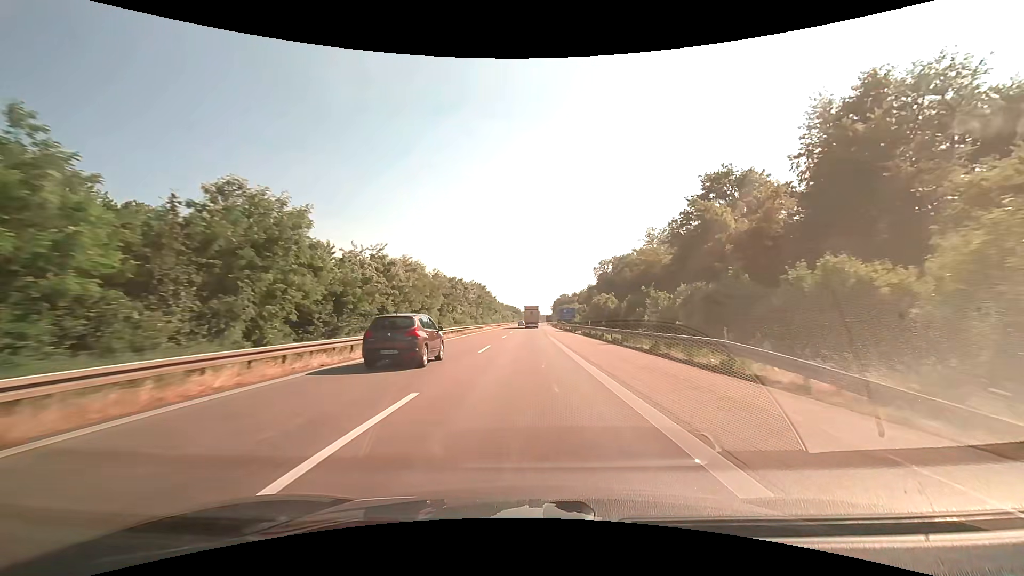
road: motorway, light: Day
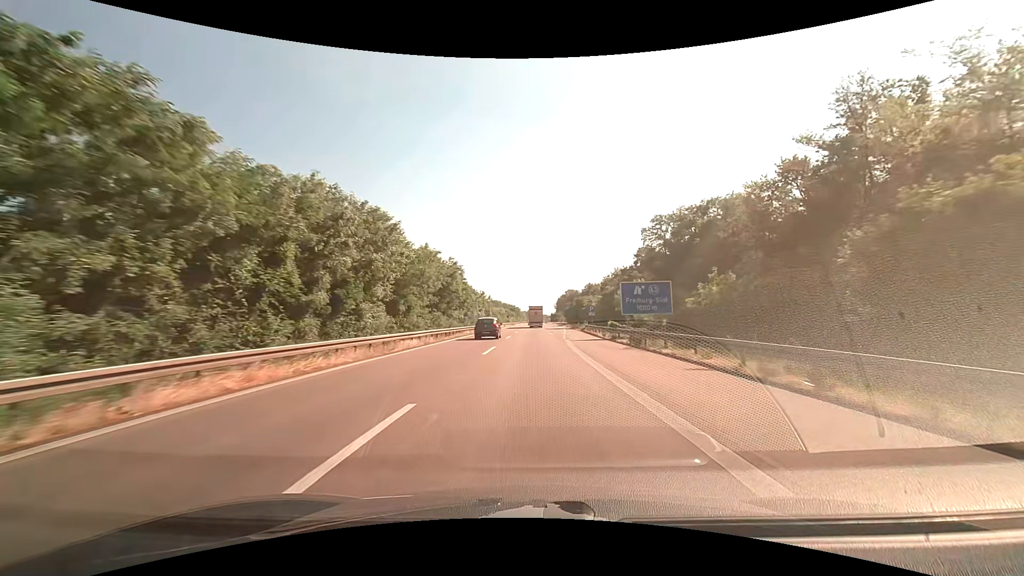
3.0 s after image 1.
(0.0, +72.6) m; 0°
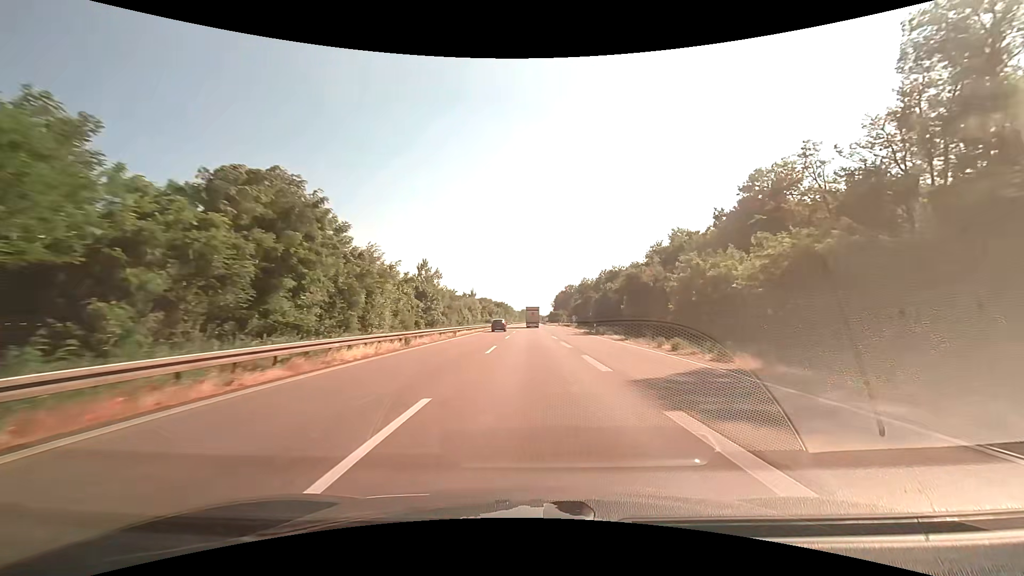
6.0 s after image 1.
(+0.3, +70.9) m; 0°
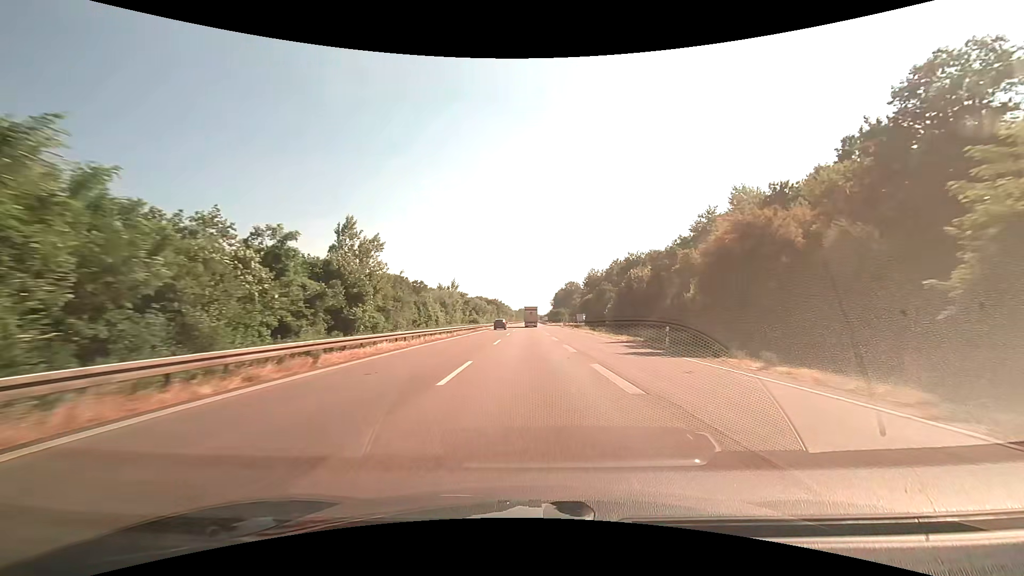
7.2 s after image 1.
(+0.1, +28.1) m; 0°
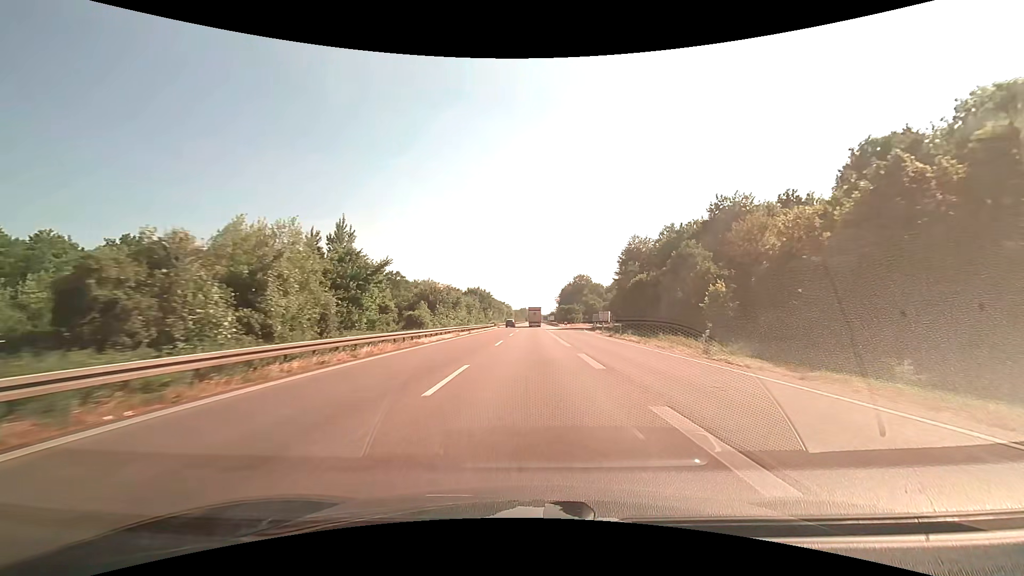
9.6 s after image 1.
(0.0, +55.2) m; 0°
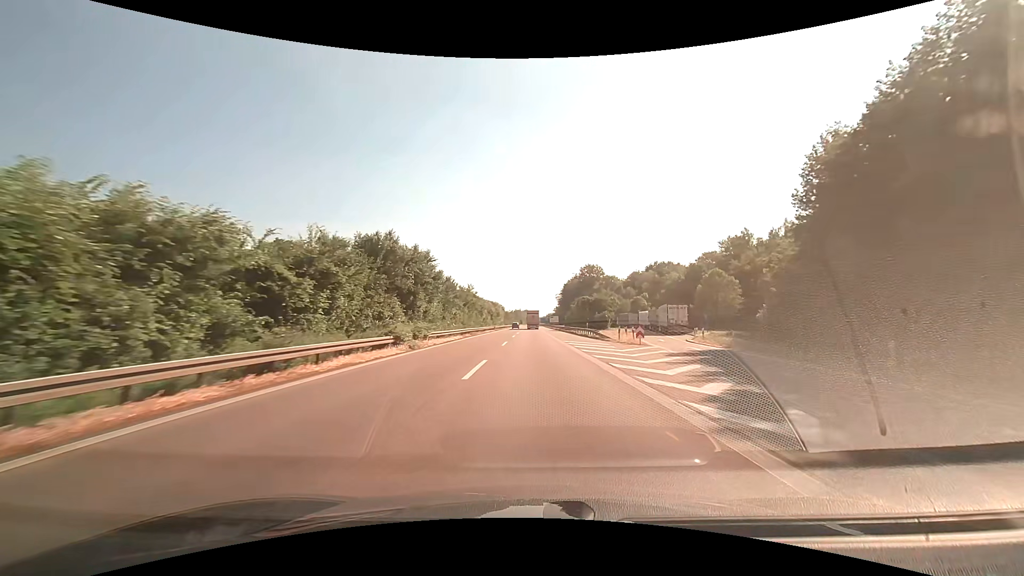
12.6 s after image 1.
(0.0, +68.6) m; +1°
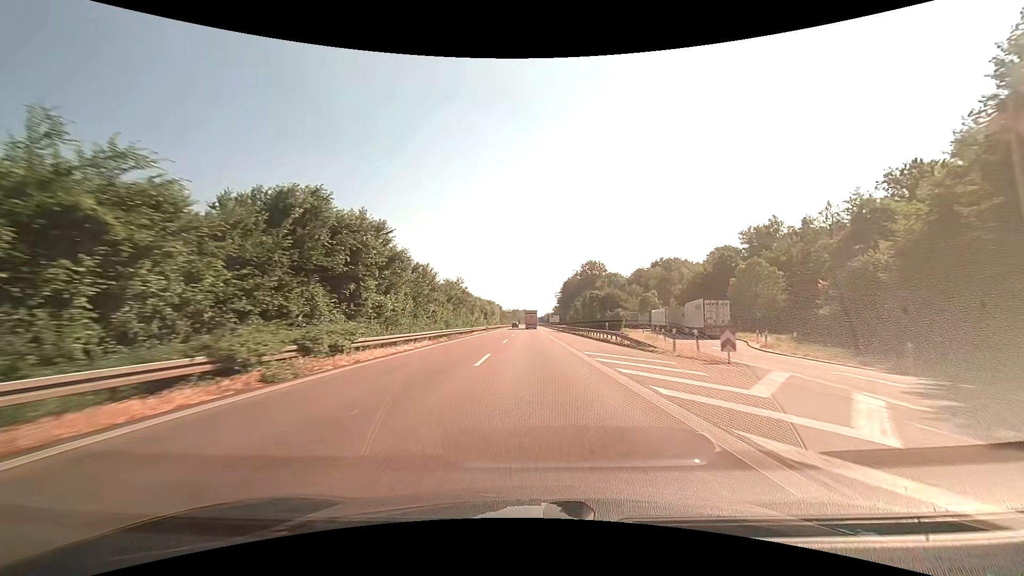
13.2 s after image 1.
(0.0, +14.2) m; 0°
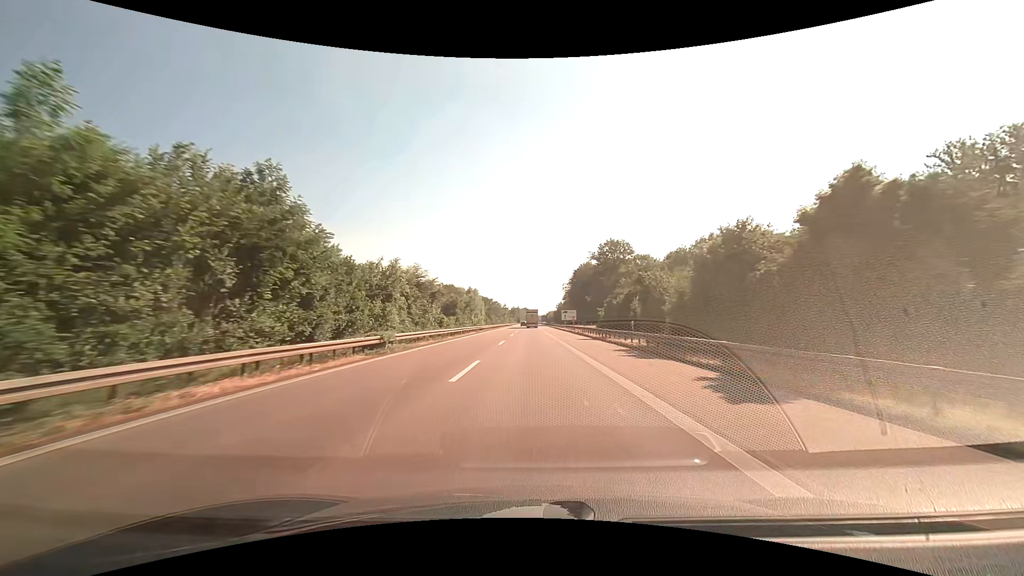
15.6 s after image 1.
(+0.2, +58.1) m; 0°
(0, +10) (0, +20) (0, +30) (0, +40) (0, +50) (0, +60) (0, +70) (0, +80) (0, +90) (0, +100) m
